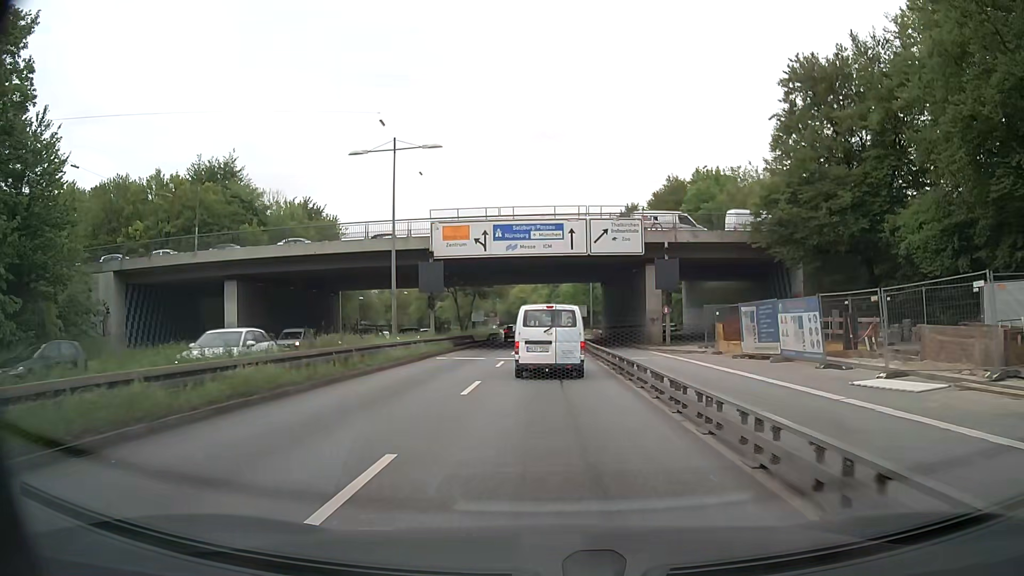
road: trunk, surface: asphalt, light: Day
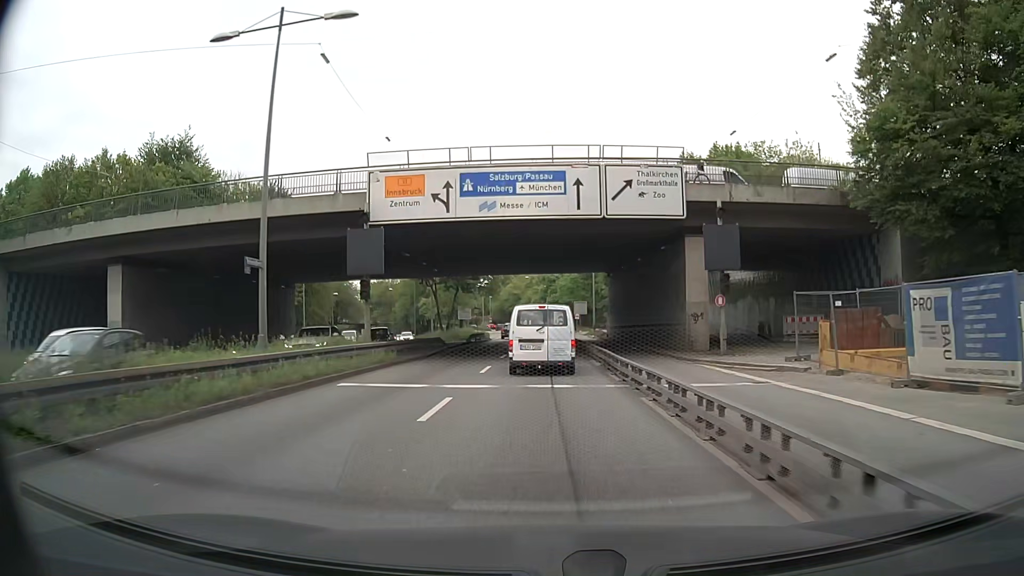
(+0.1, +12.8) m; 0°
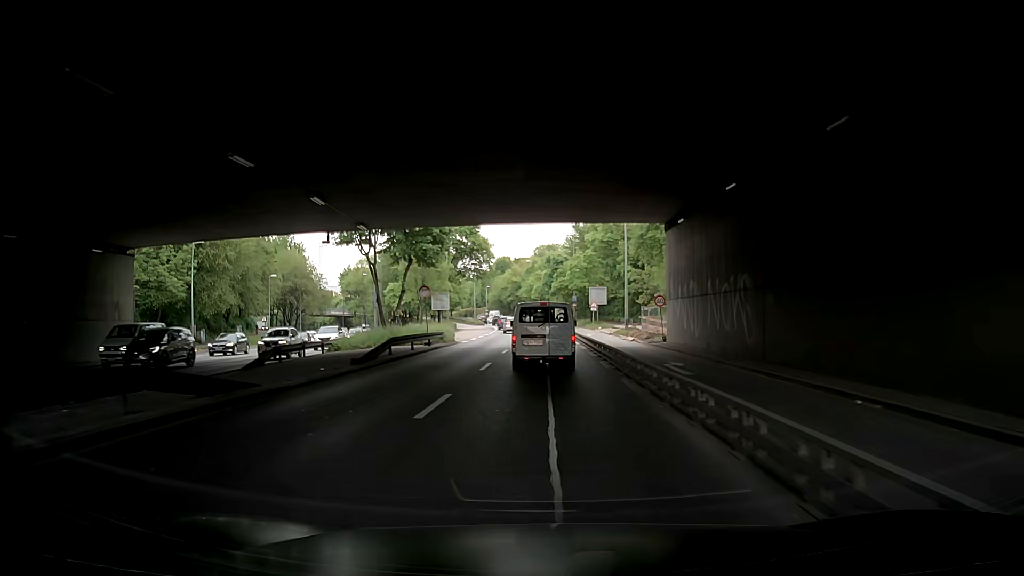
(-0.1, +27.5) m; -1°
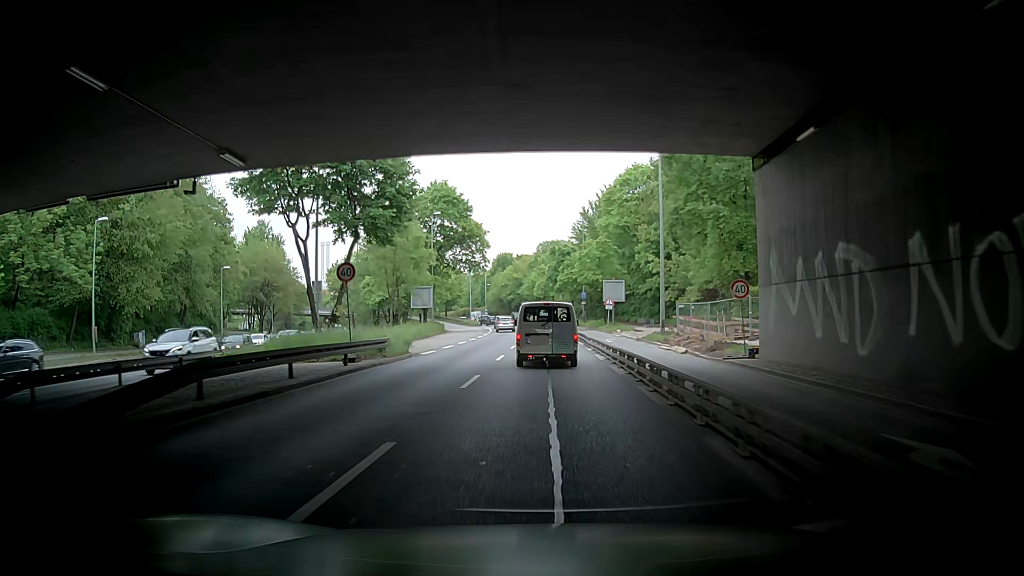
(+0.1, +14.0) m; 0°
